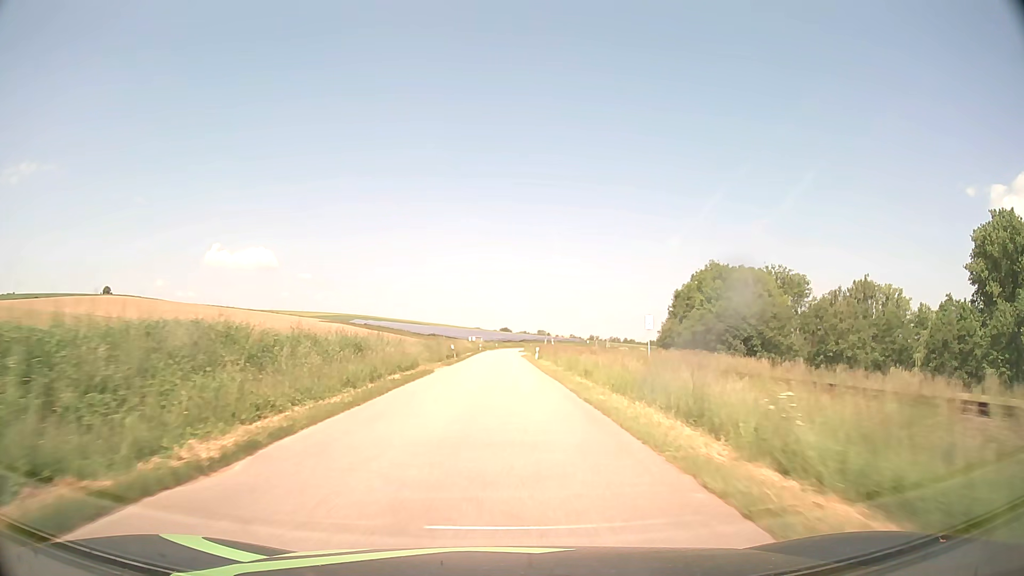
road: tertiary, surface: asphalt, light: Day
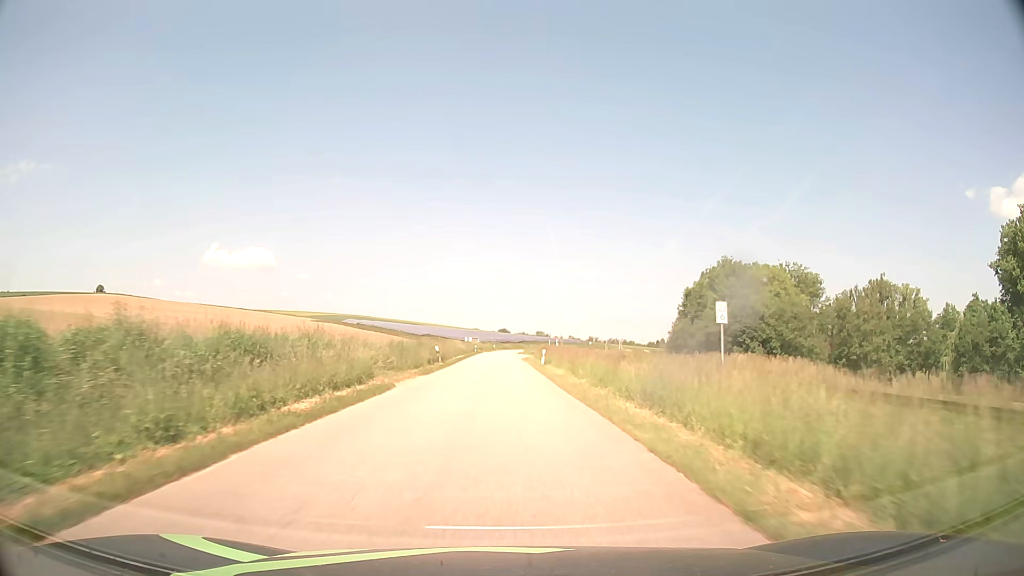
(0.0, +10.8) m; 0°
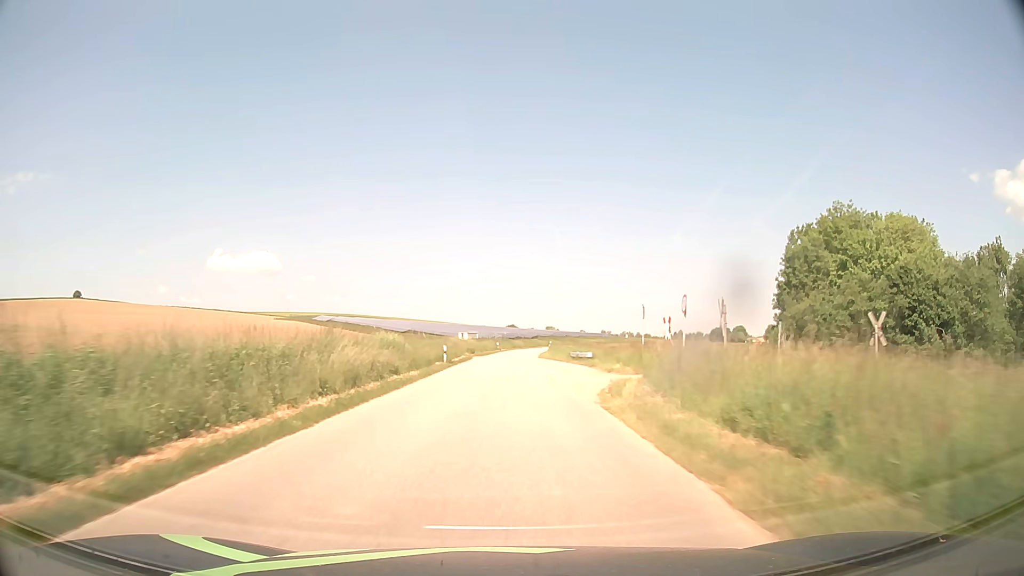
(-0.2, +53.8) m; -1°
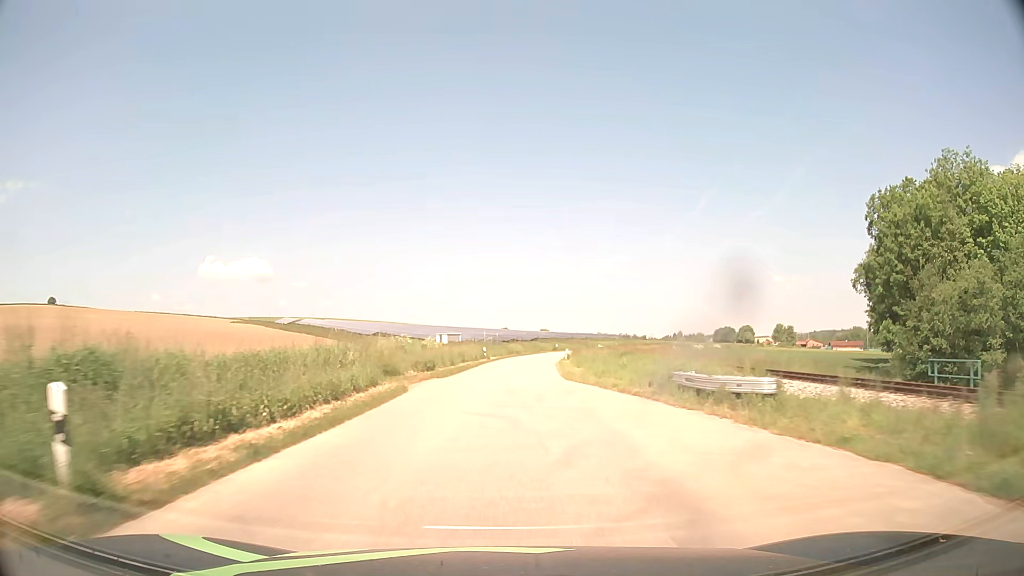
(0.0, +32.3) m; 0°
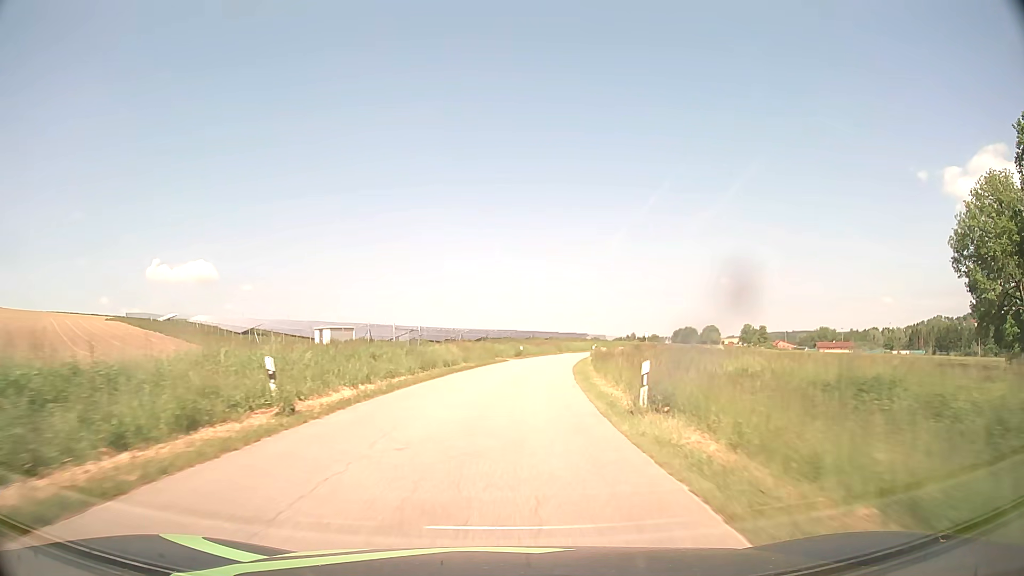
(+1.3, +43.0) m; +4°
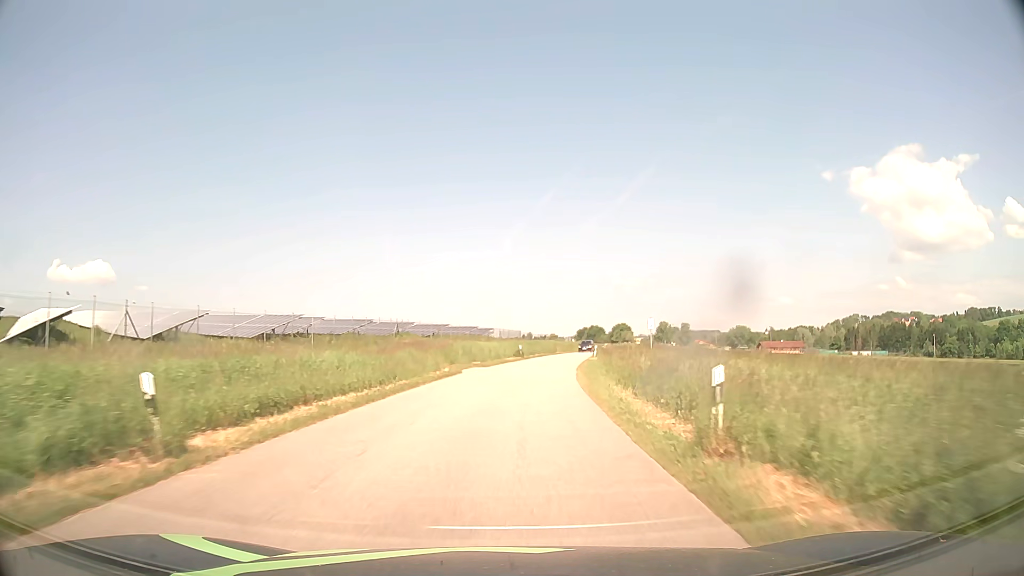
(+4.3, +53.4) m; +9°
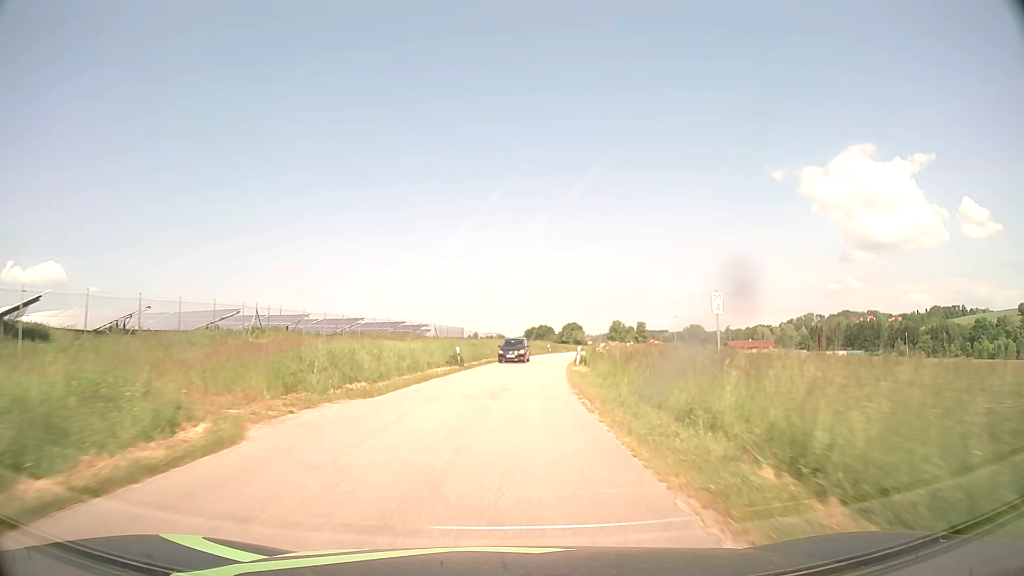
(+0.9, +21.4) m; +5°
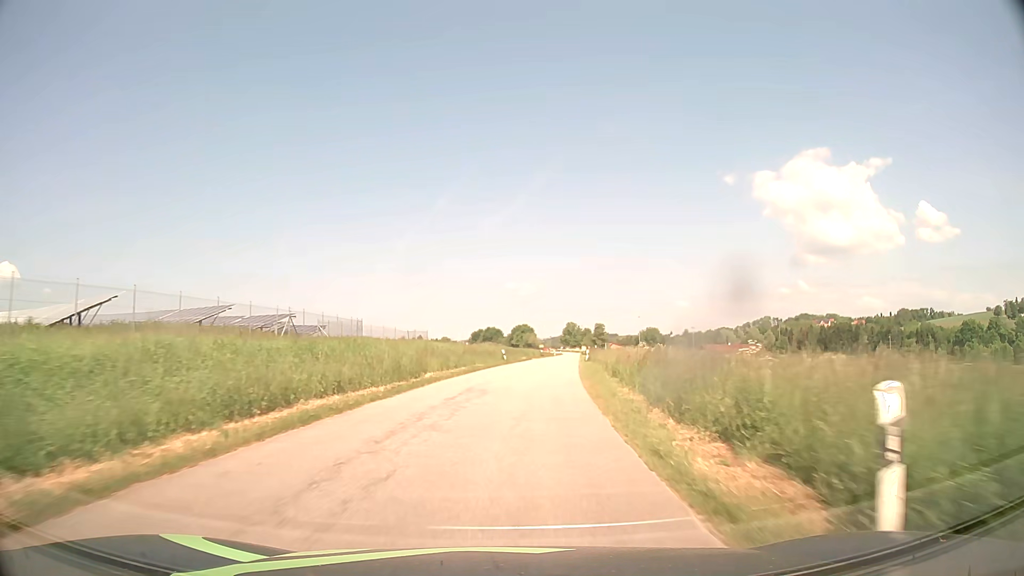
(+1.5, +32.2) m; +4°
(0, +10) (+1, +20) (+1, +30) (+2, +40) (+3, +50) (+5, +60) (+6, +70) (+7, +80) (+8, +90) (+9, +100) m
